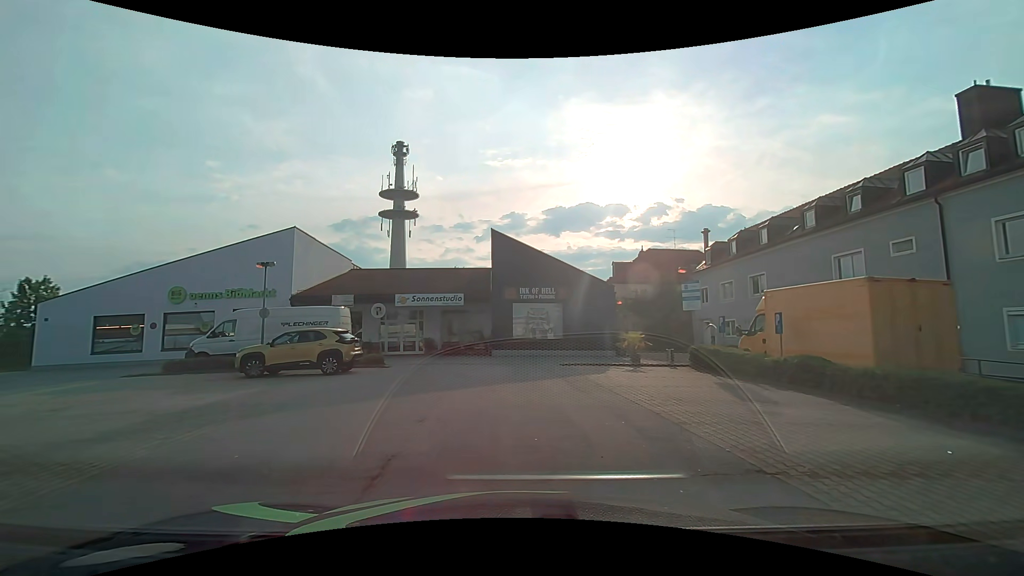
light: Day
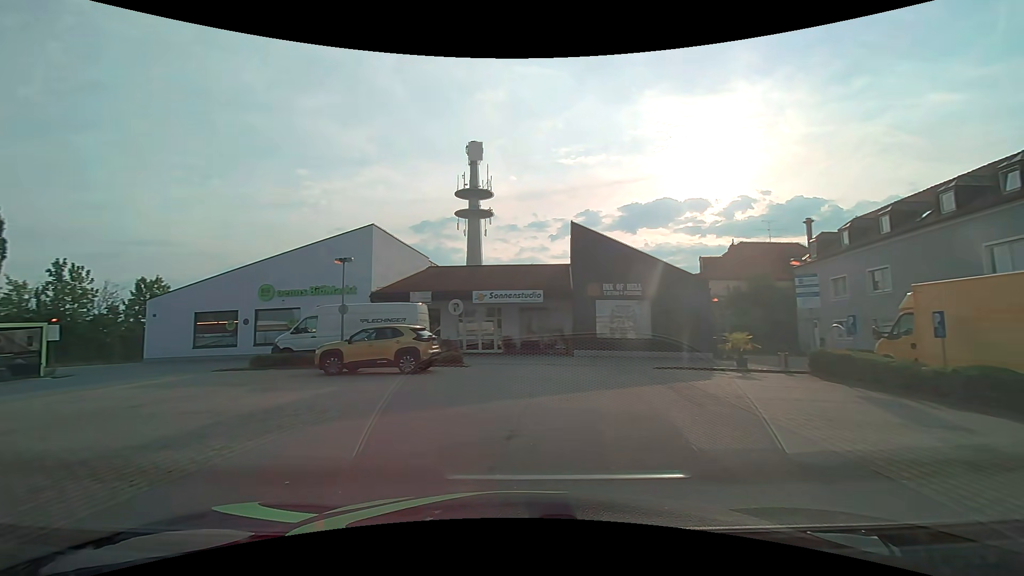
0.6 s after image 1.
(-0.1, +1.6) m; -7°
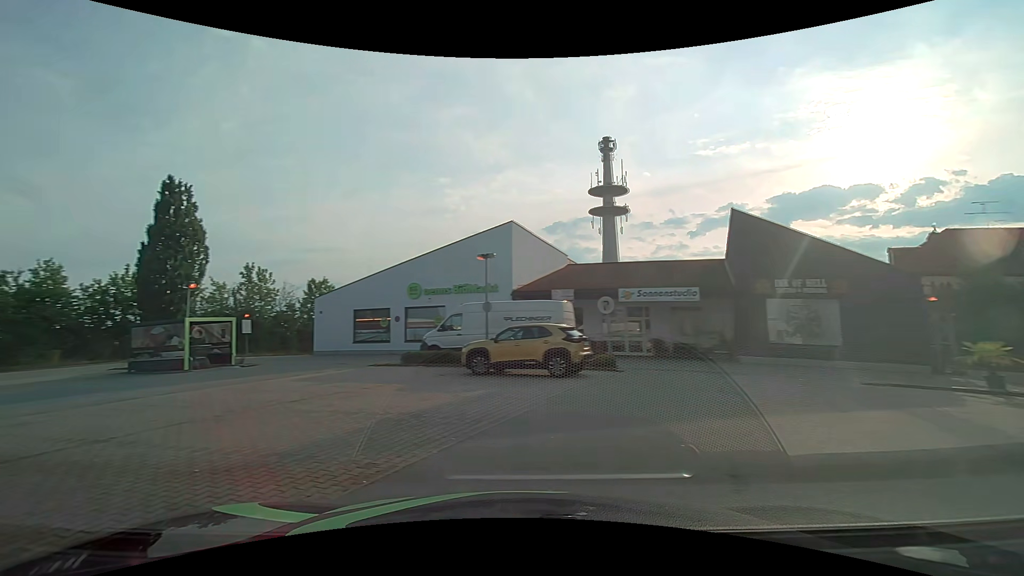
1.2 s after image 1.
(-0.2, +1.7) m; -13°
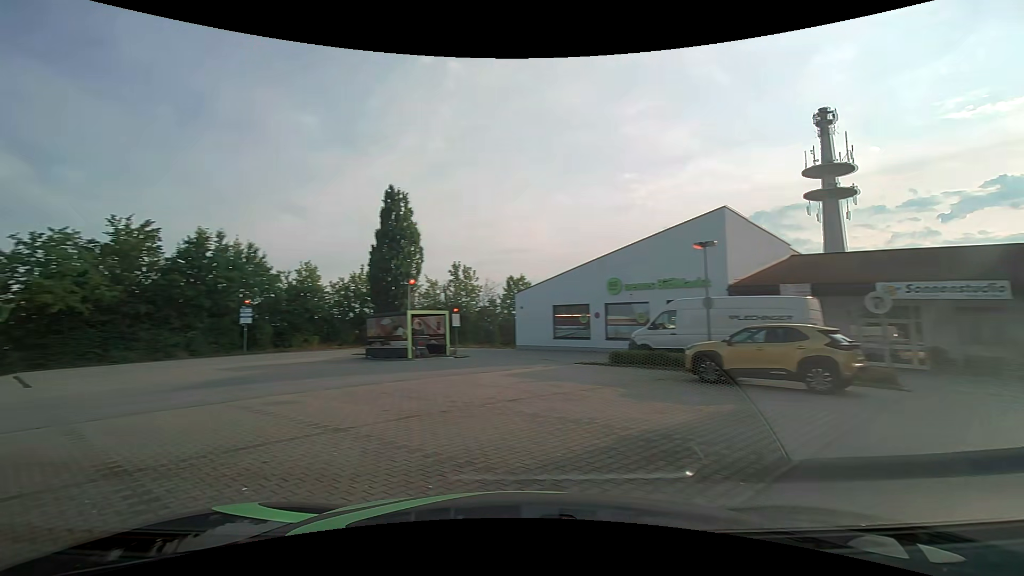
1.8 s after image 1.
(-0.3, +1.7) m; -21°
